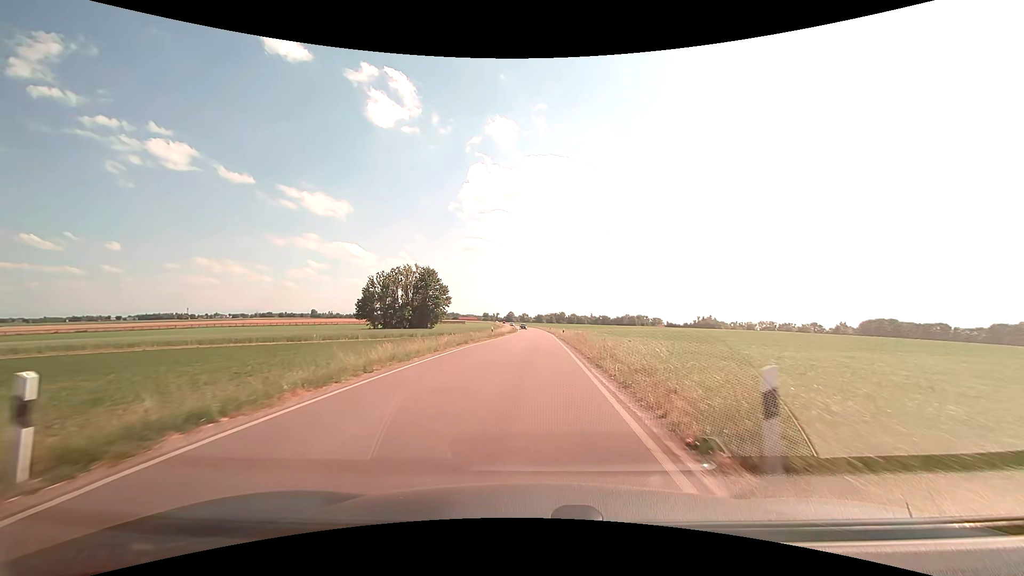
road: secondary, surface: asphalt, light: Day
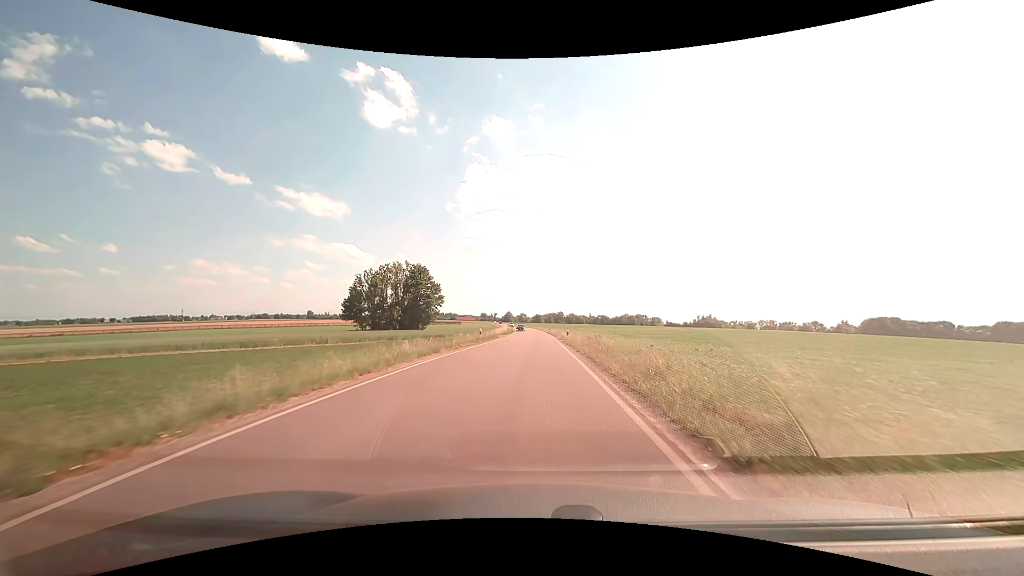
(0.0, +8.8) m; 0°
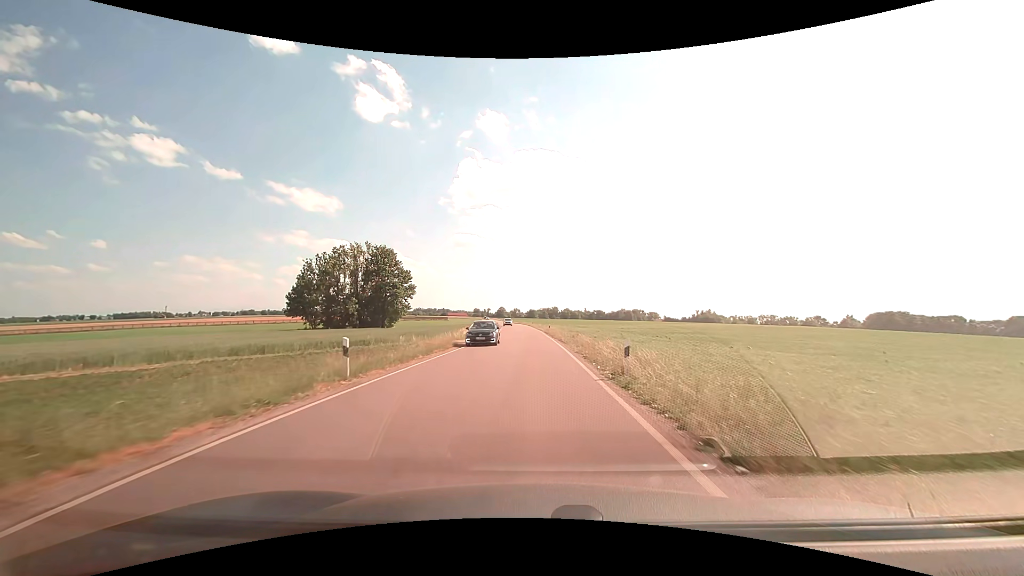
(+0.2, +27.0) m; +1°
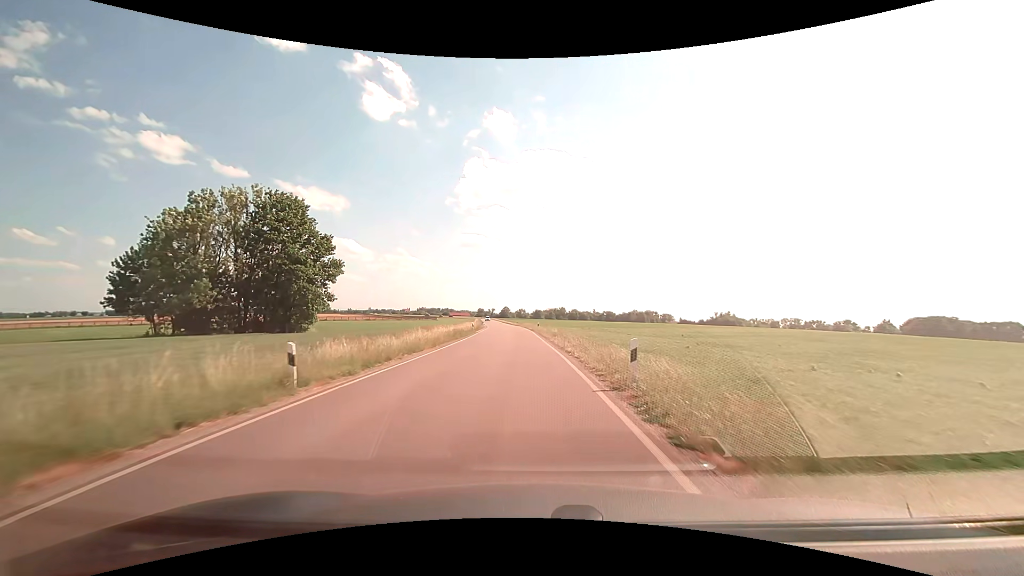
(-0.2, +46.7) m; -1°
(0, +10) (0, +20) (-1, +30) (-1, +40) (-2, +50) (-2, +60) (-3, +70) (-4, +80) (-5, +90) (-6, +100) m
